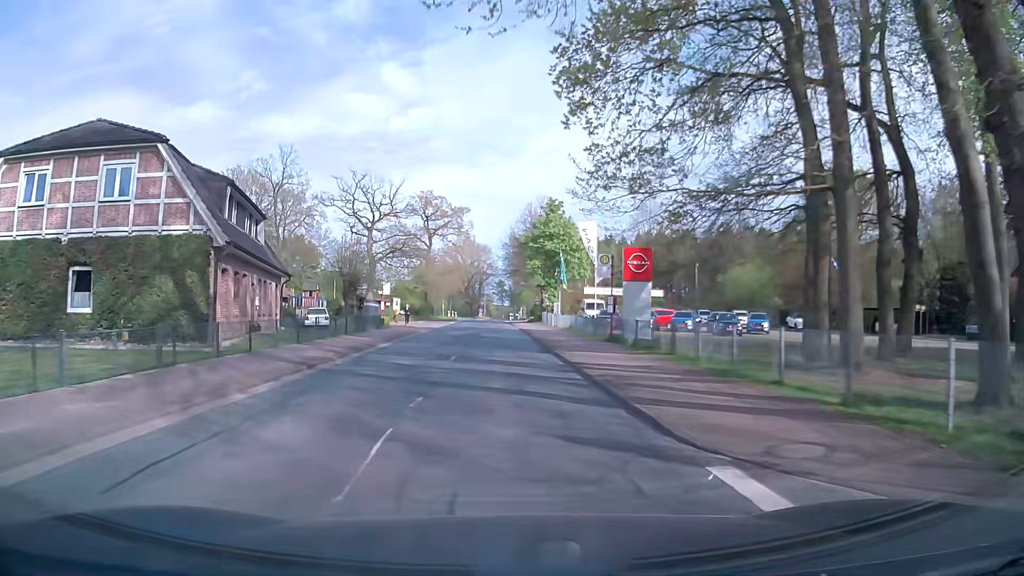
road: secondary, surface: asphalt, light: Day
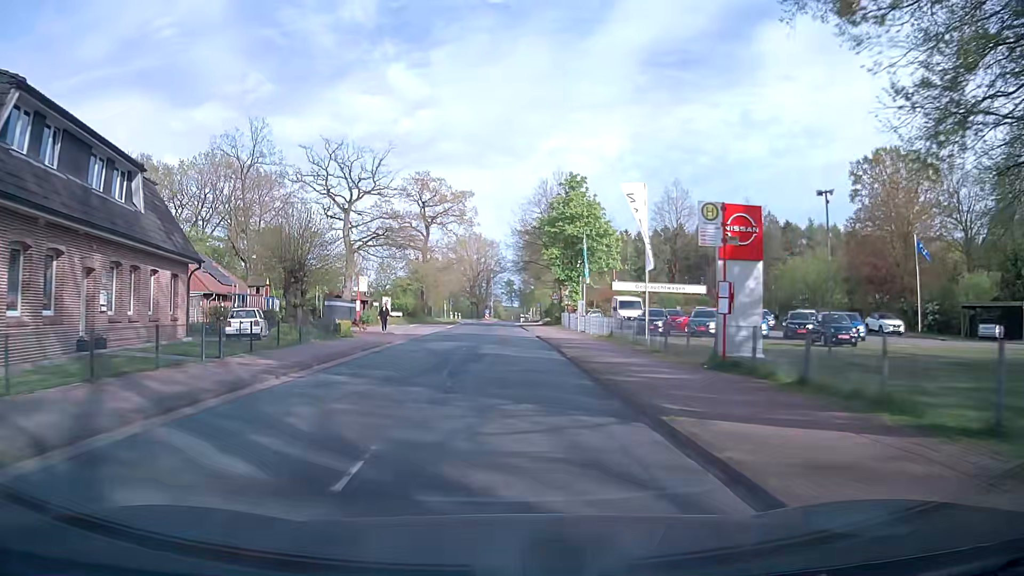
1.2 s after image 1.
(-0.1, +13.6) m; 0°
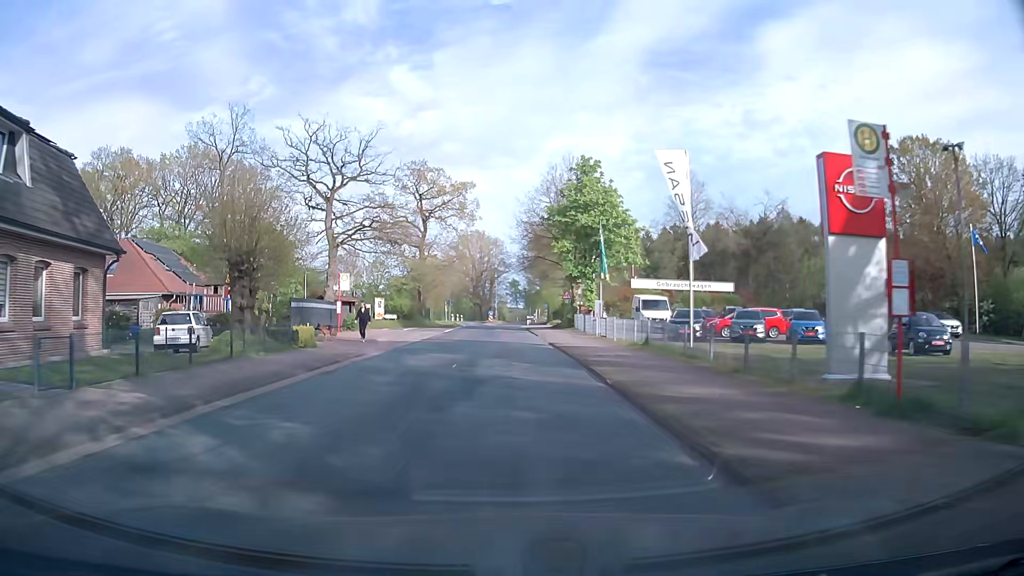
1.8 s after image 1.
(0.0, +6.8) m; 0°
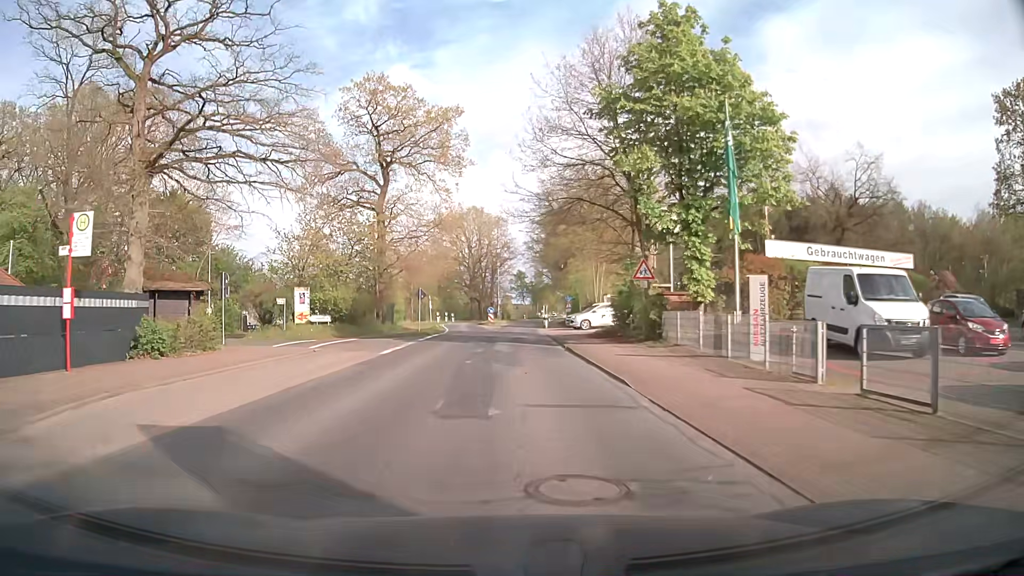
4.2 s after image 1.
(-0.3, +26.9) m; -1°
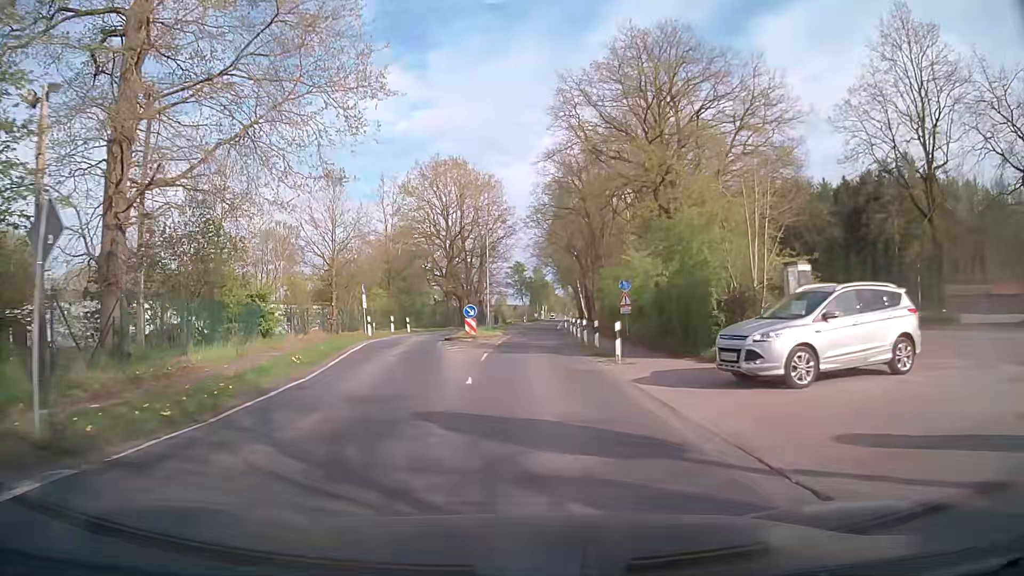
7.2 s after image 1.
(+0.1, +33.6) m; +1°
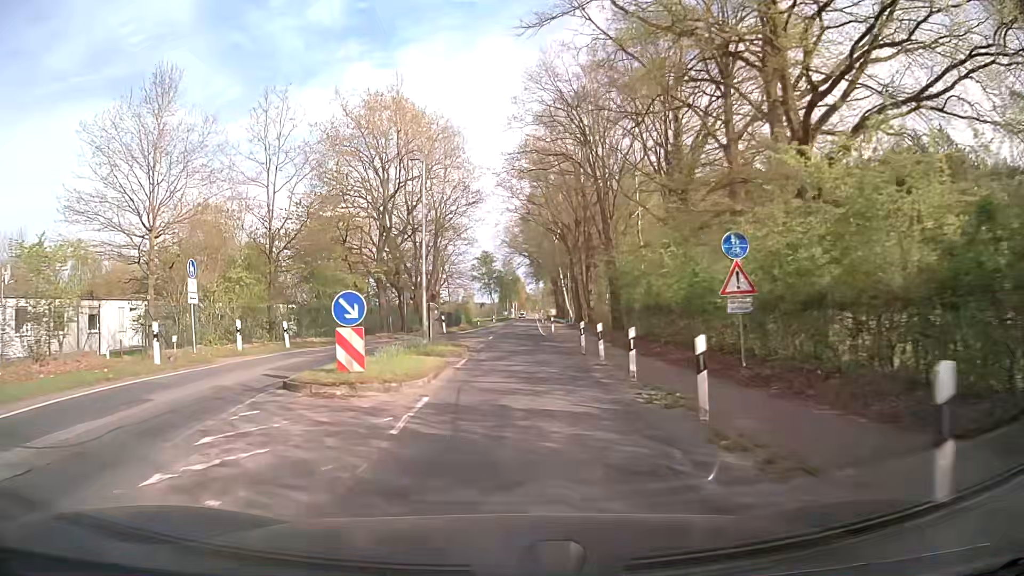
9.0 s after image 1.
(+0.5, +20.2) m; +2°
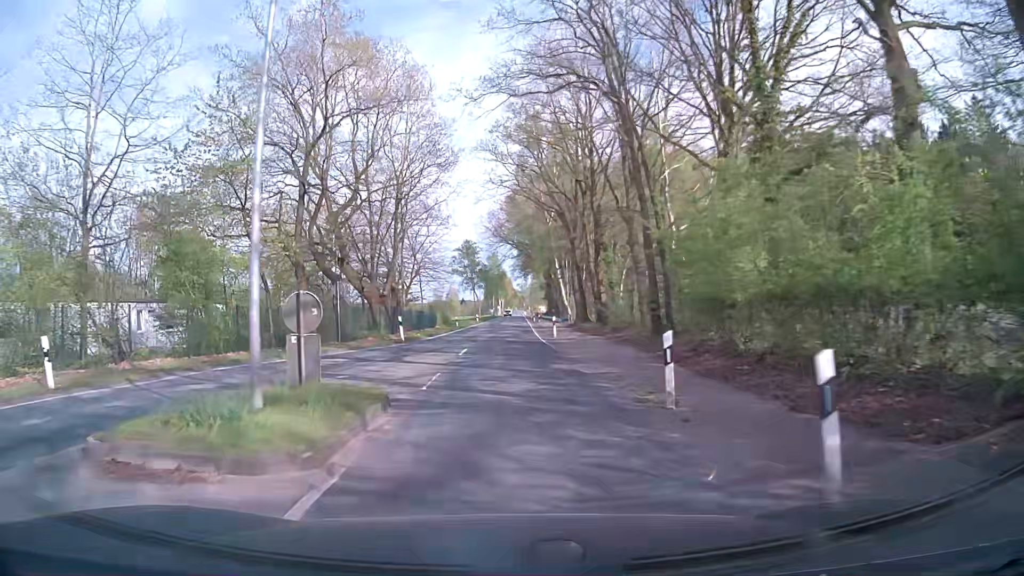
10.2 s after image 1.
(+0.3, +13.7) m; +1°
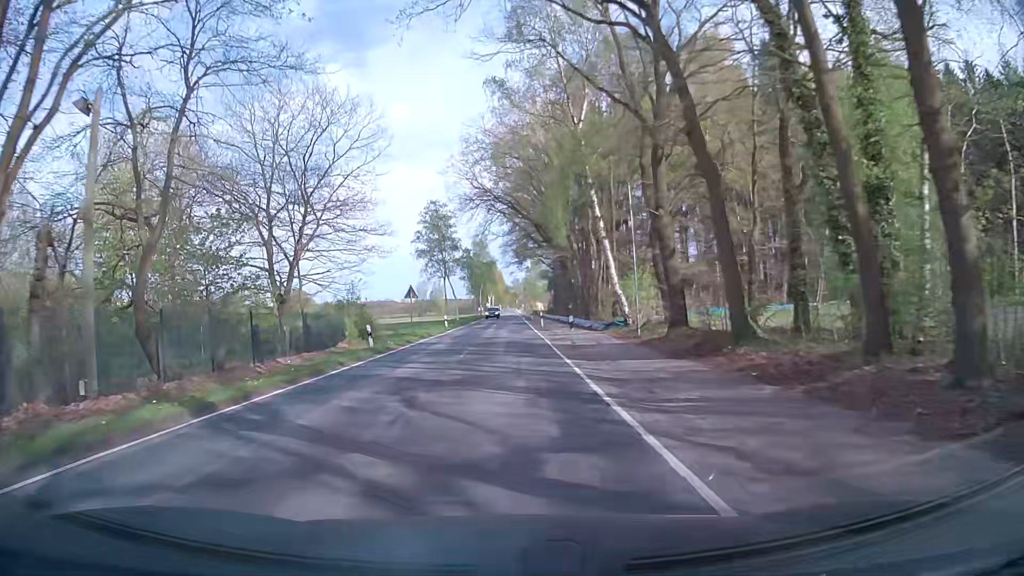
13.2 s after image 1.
(+0.5, +35.2) m; +1°
(0, +10) (0, +20) (0, +30) (0, +40) (+1, +50) (+1, +60) (+1, +70) (+1, +80) (+1, +90) (+1, +100) m
